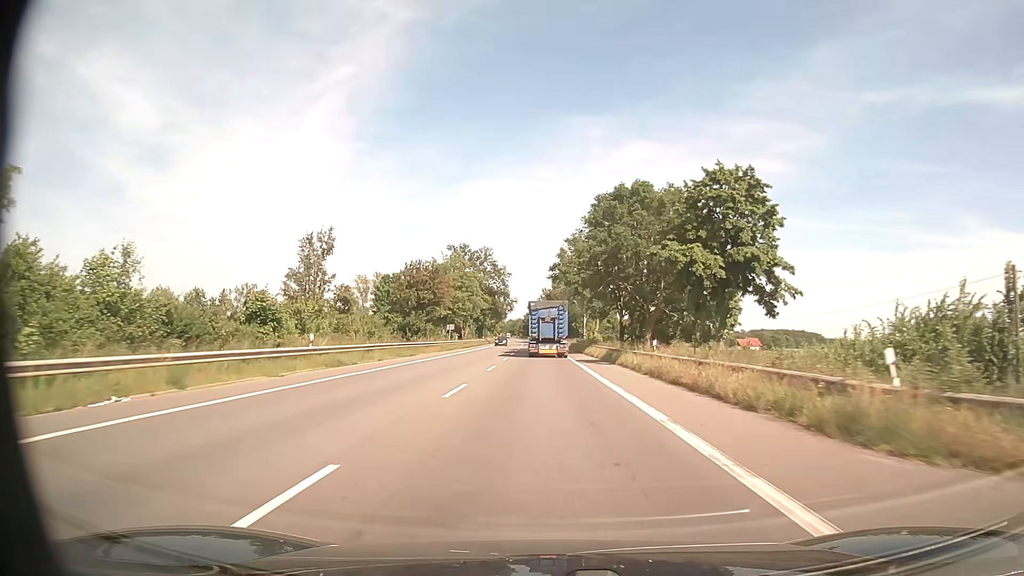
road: secondary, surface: asphalt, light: Day
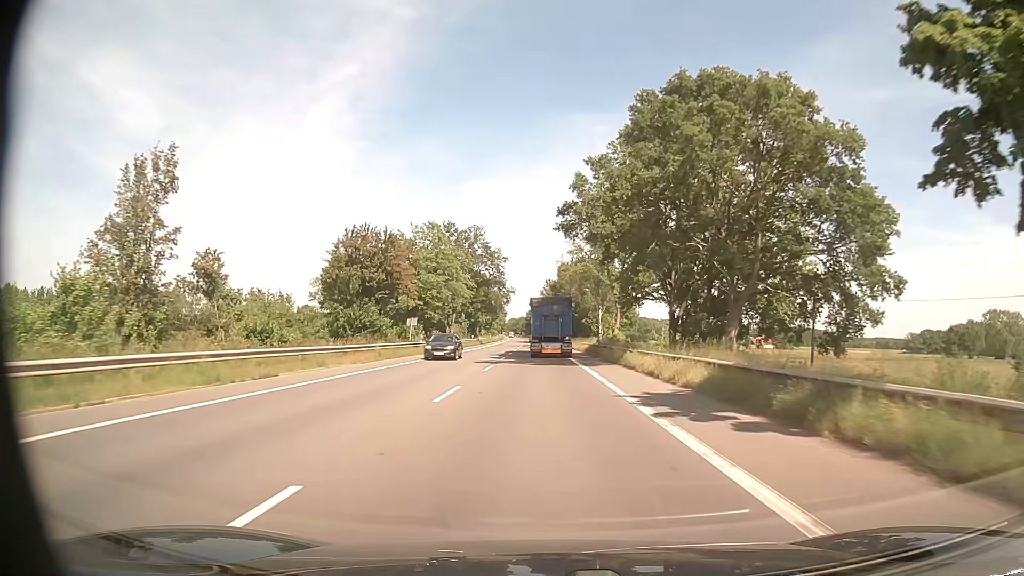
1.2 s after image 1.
(-0.1, +25.0) m; 0°
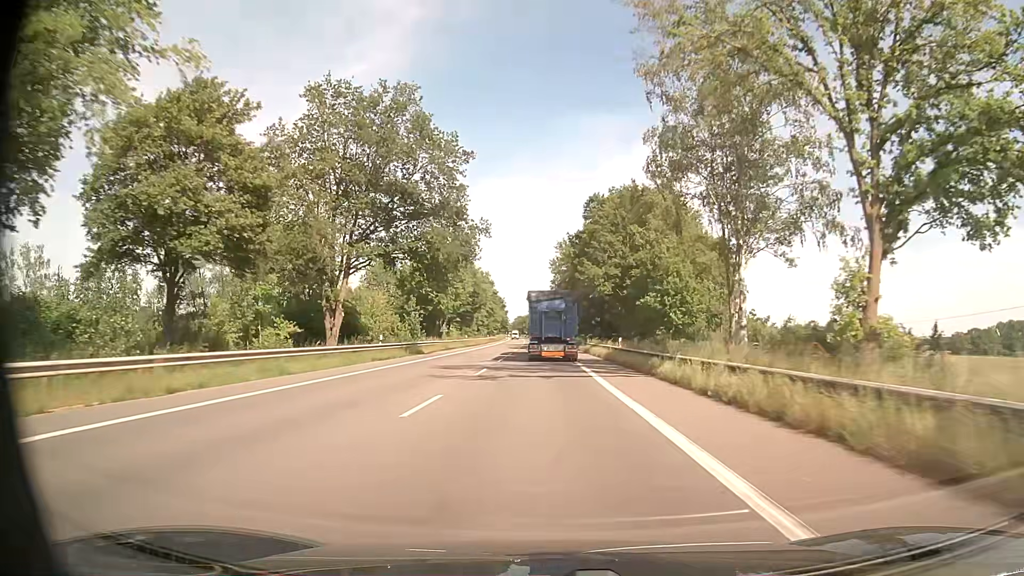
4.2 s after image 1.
(-0.3, +62.4) m; -1°
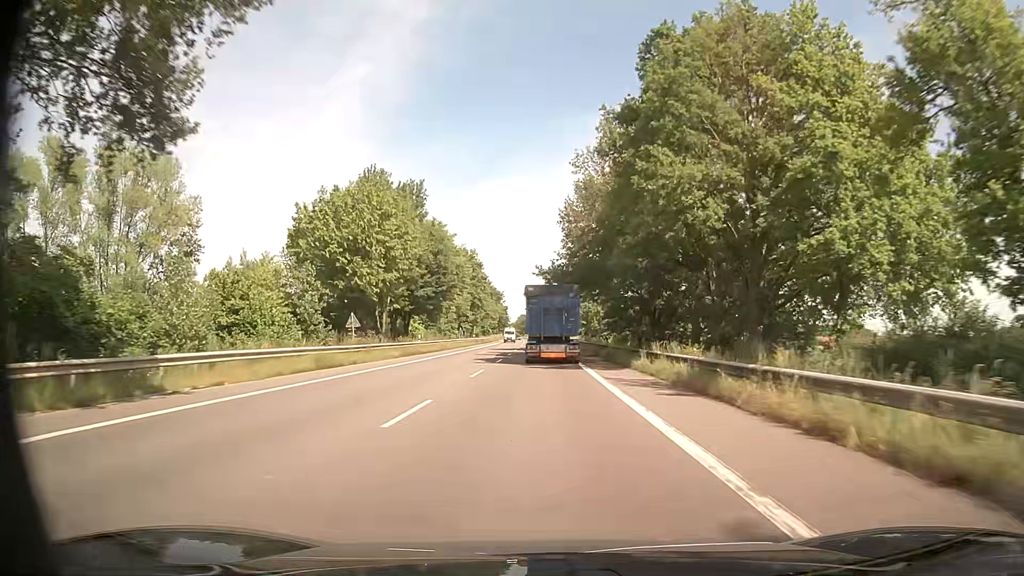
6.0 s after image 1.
(-0.1, +37.1) m; 0°
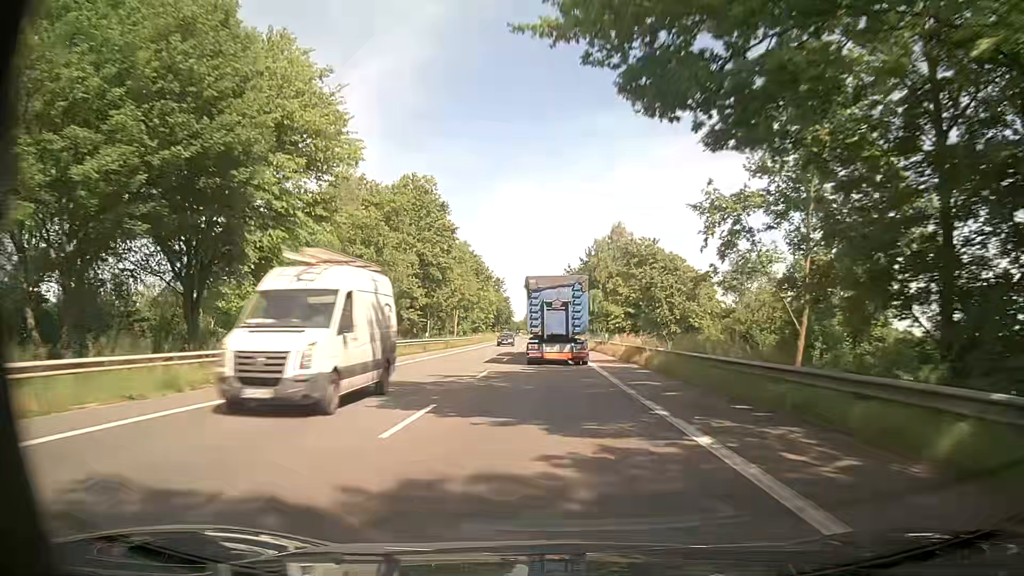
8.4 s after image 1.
(-0.6, +48.7) m; -1°
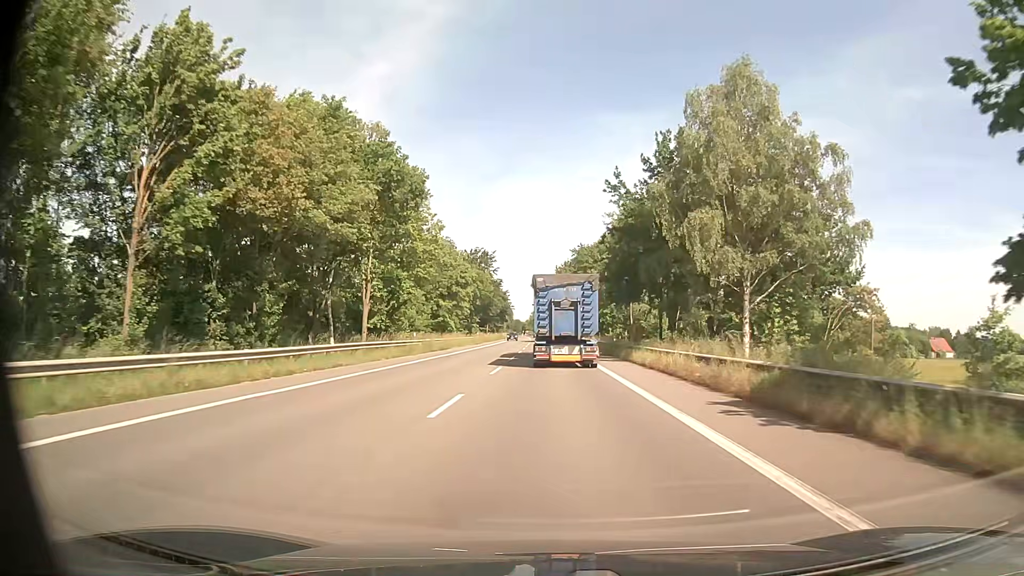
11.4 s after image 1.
(-0.1, +57.3) m; -1°
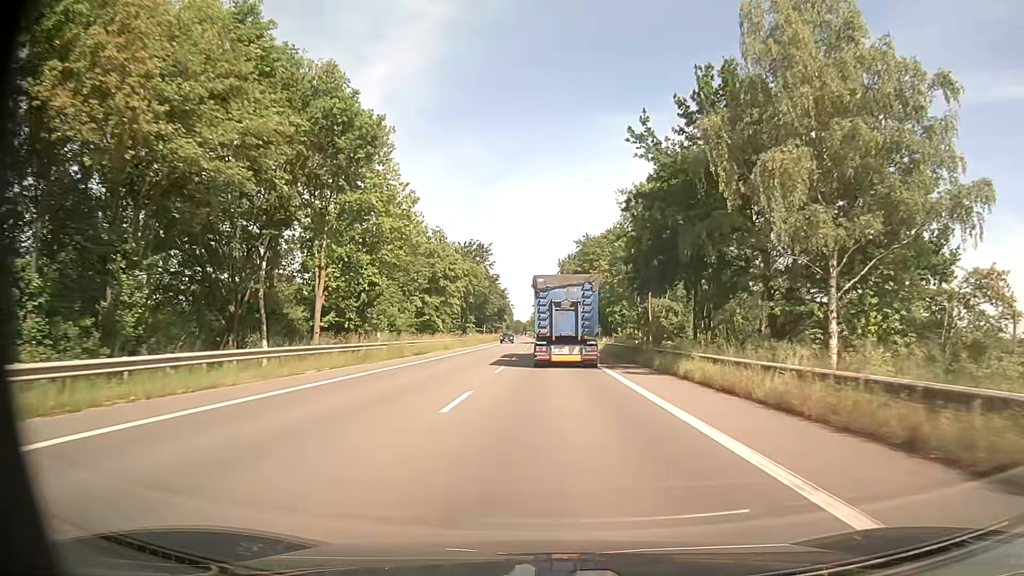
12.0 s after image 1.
(0.0, +11.0) m; +1°
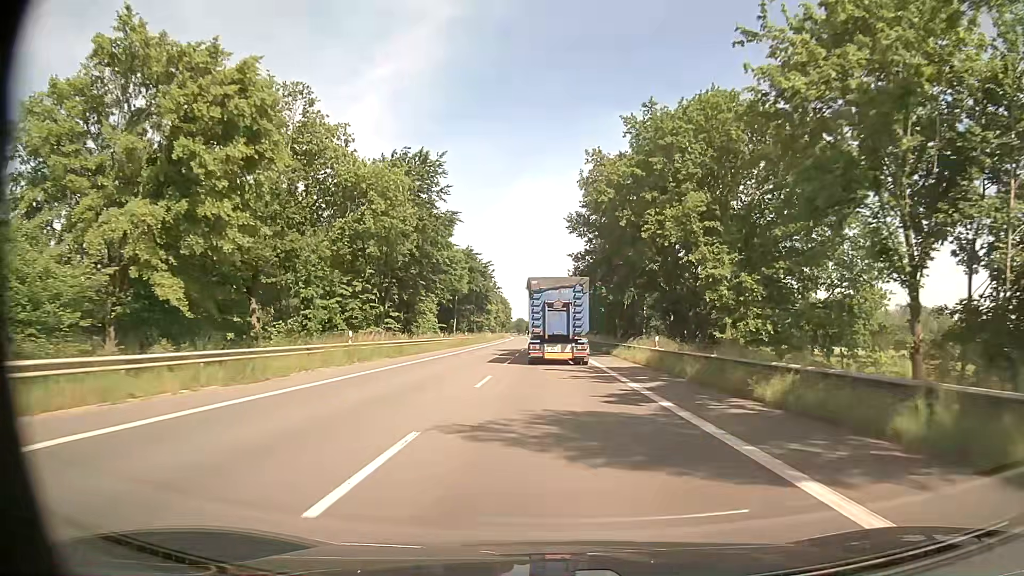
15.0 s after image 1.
(-0.7, +54.5) m; -1°
(0, +10) (0, +20) (0, +30) (0, +40) (0, +50) (0, +60) (0, +70) (0, +80) (0, +90) (0, +100) m
